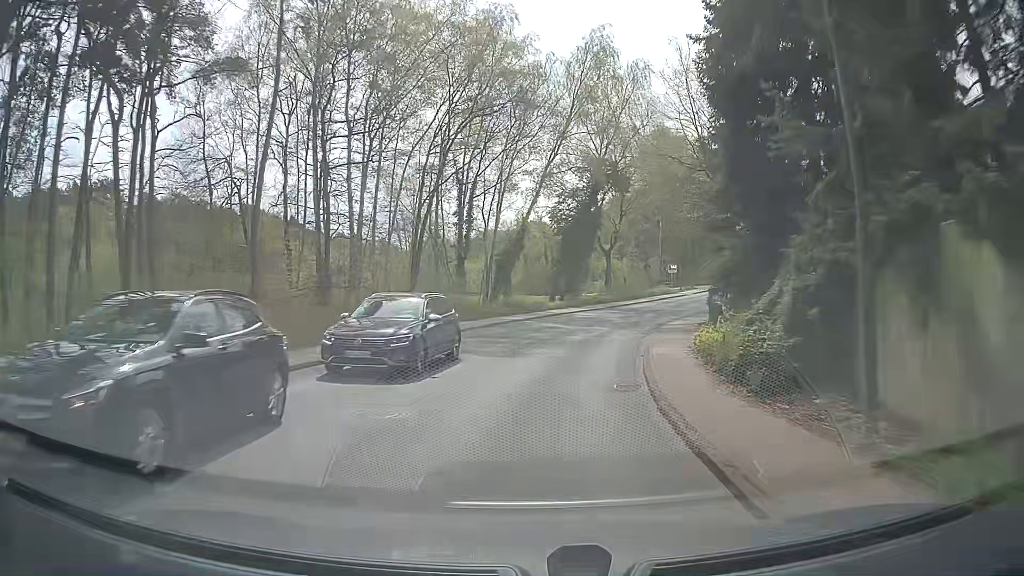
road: tertiary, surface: asphalt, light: Day
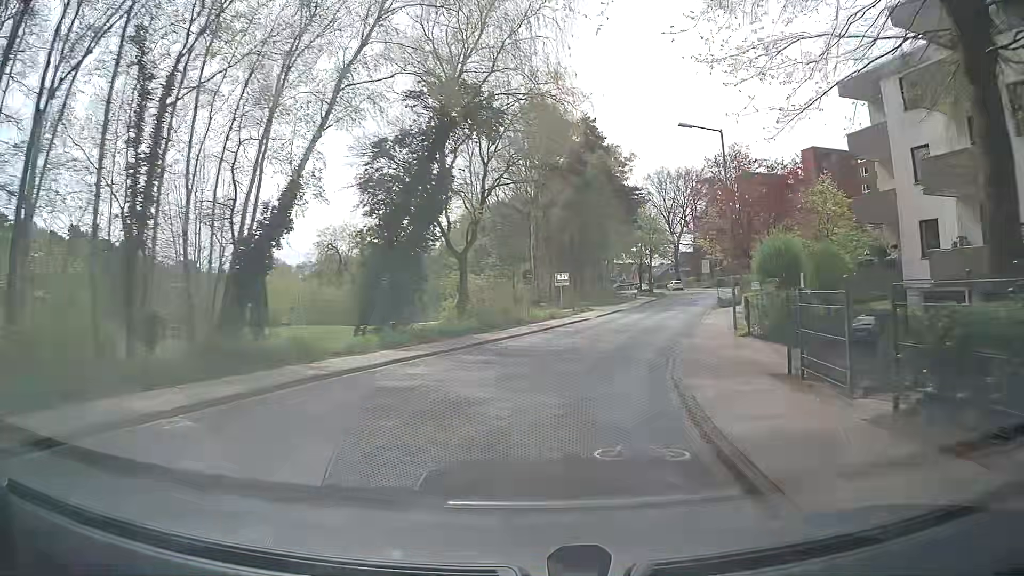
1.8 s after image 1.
(+2.0, +22.9) m; +12°
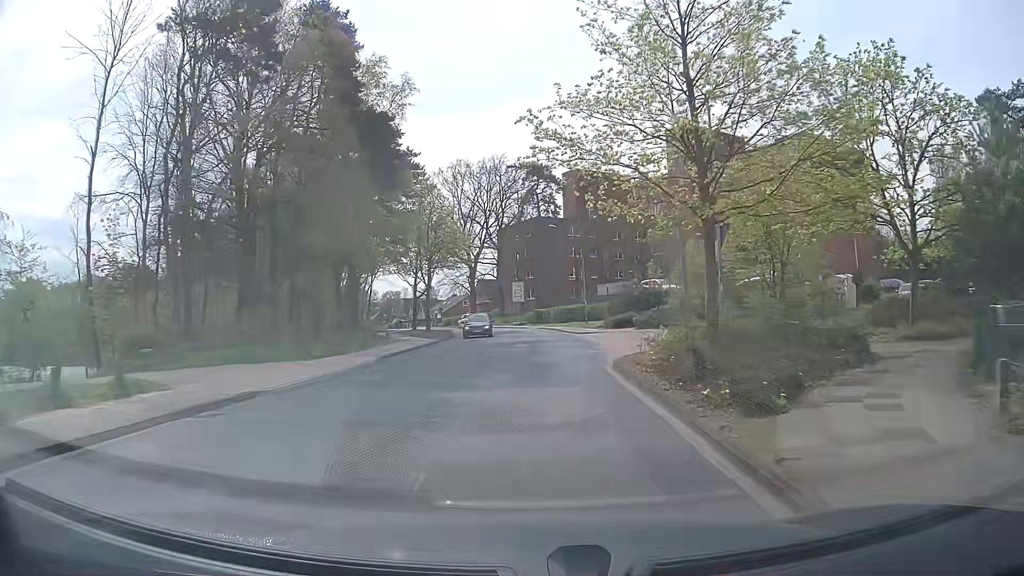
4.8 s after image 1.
(+7.2, +36.5) m; +17°
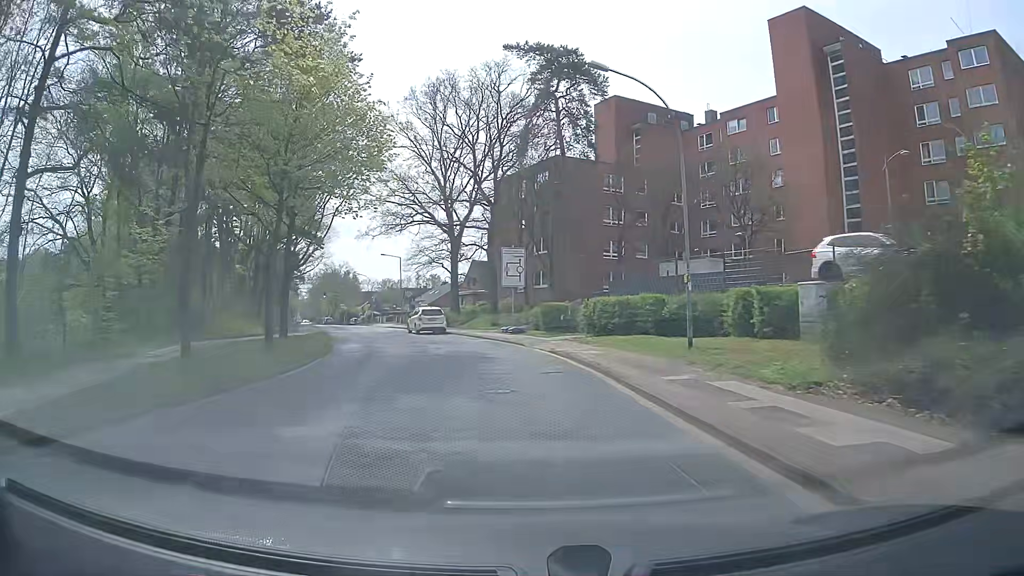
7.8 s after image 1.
(+0.5, +33.9) m; -1°
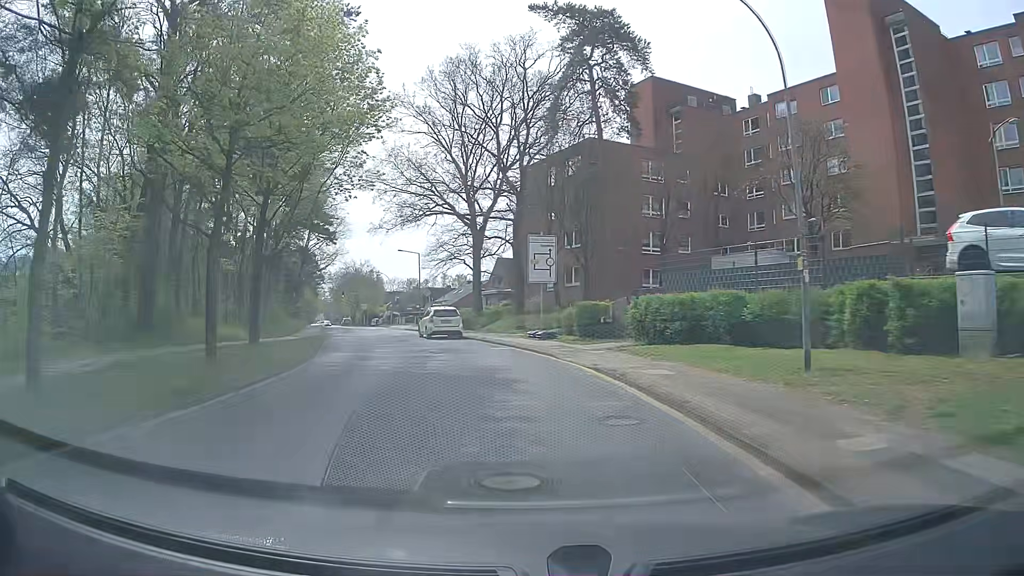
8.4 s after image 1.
(-0.2, +6.0) m; -3°
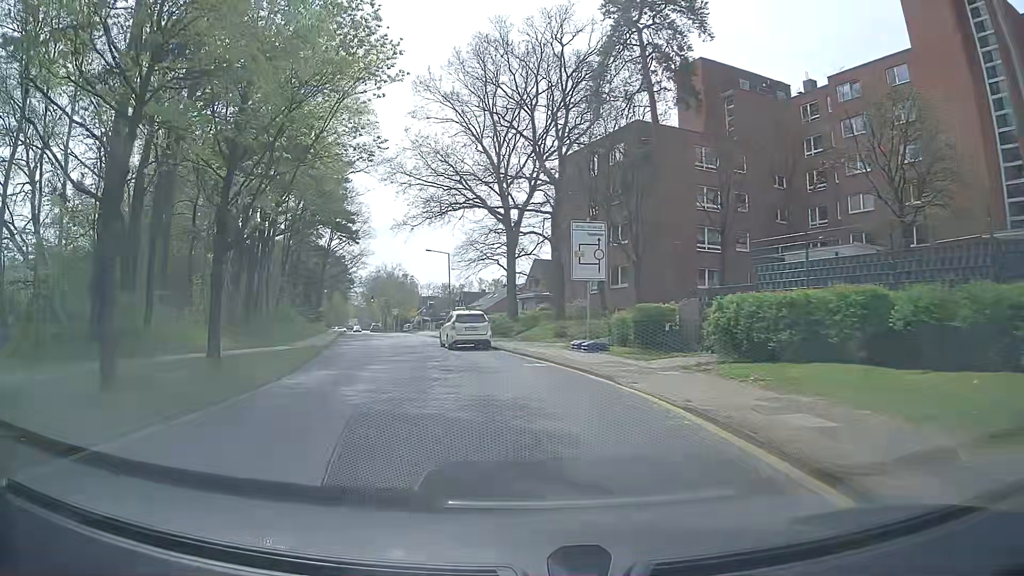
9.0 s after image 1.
(-0.1, +5.8) m; -3°
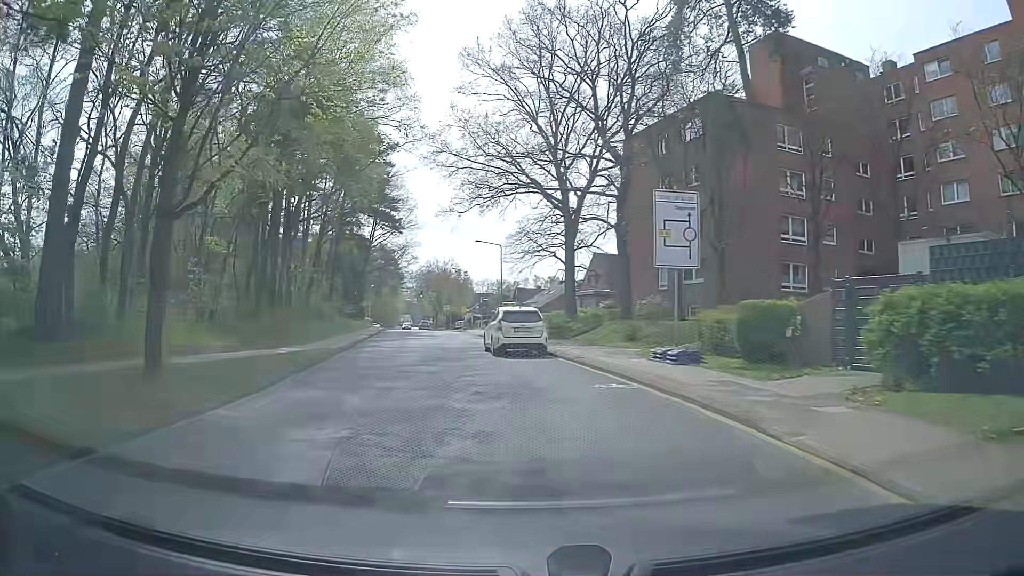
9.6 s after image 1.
(-0.2, +5.7) m; -3°
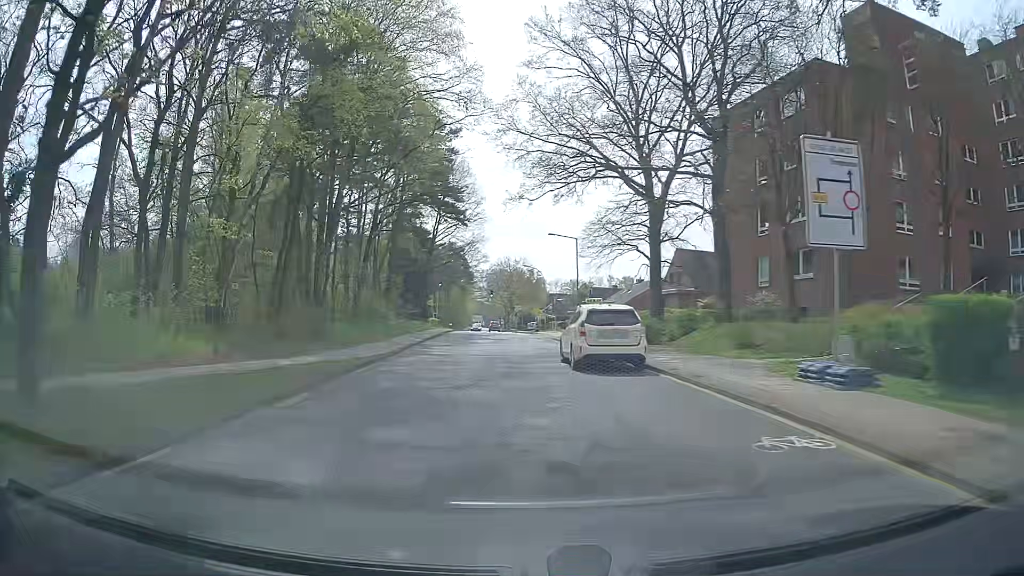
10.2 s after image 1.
(-0.4, +5.7) m; -7°
(-1, +10) (-2, +20) (-2, +30) (-2, +40) (-2, +50) (-3, +60) (-3, +70) (-4, +80) (-5, +90) (-6, +100) m
